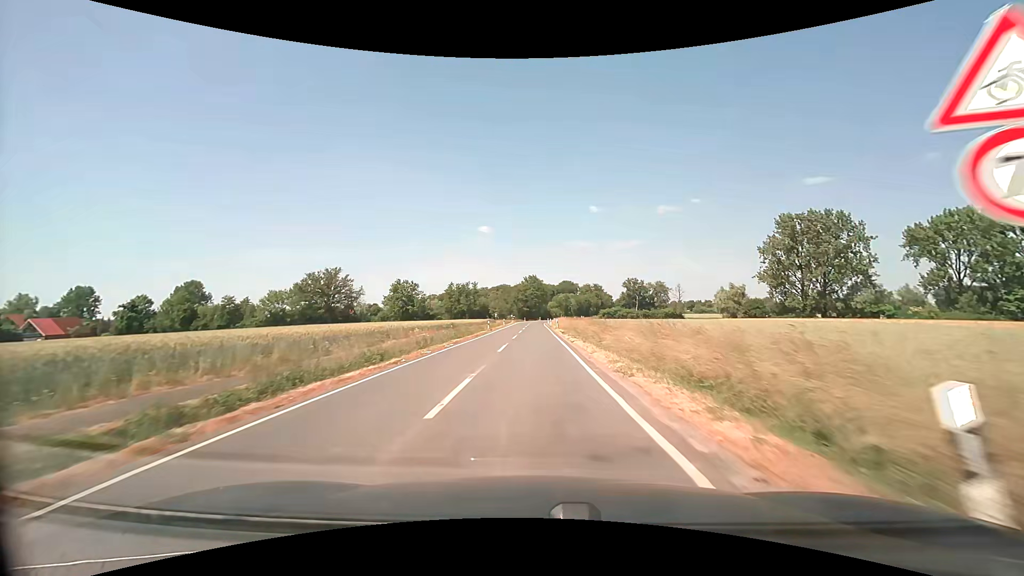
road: secondary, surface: asphalt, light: Day
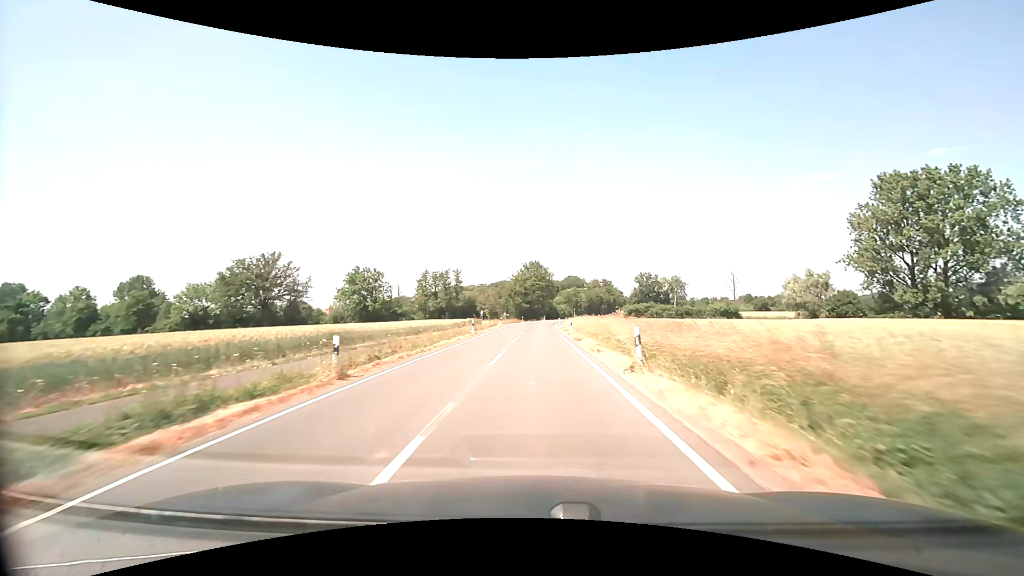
(0.0, +41.2) m; 0°
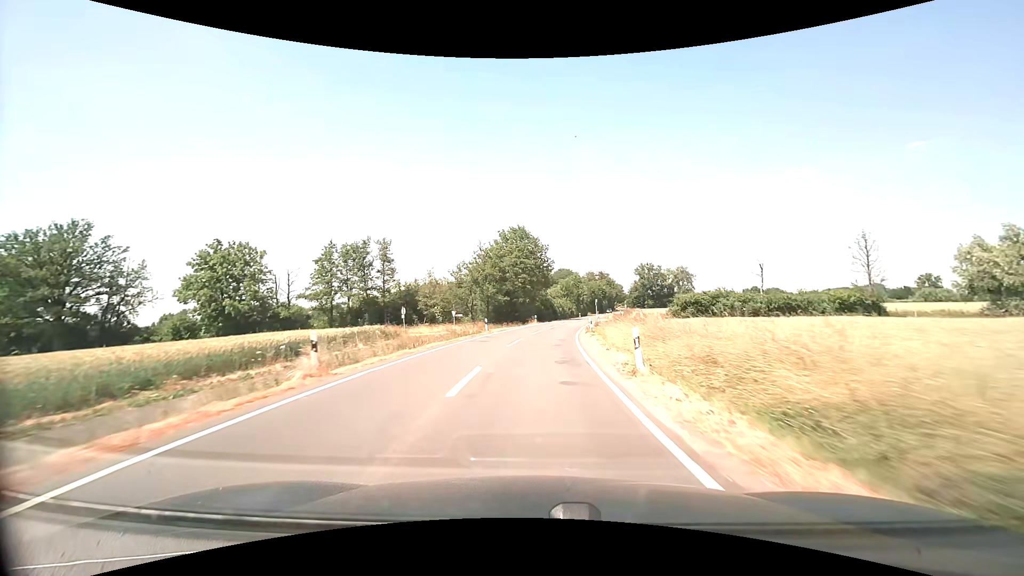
(+0.5, +50.9) m; +2°
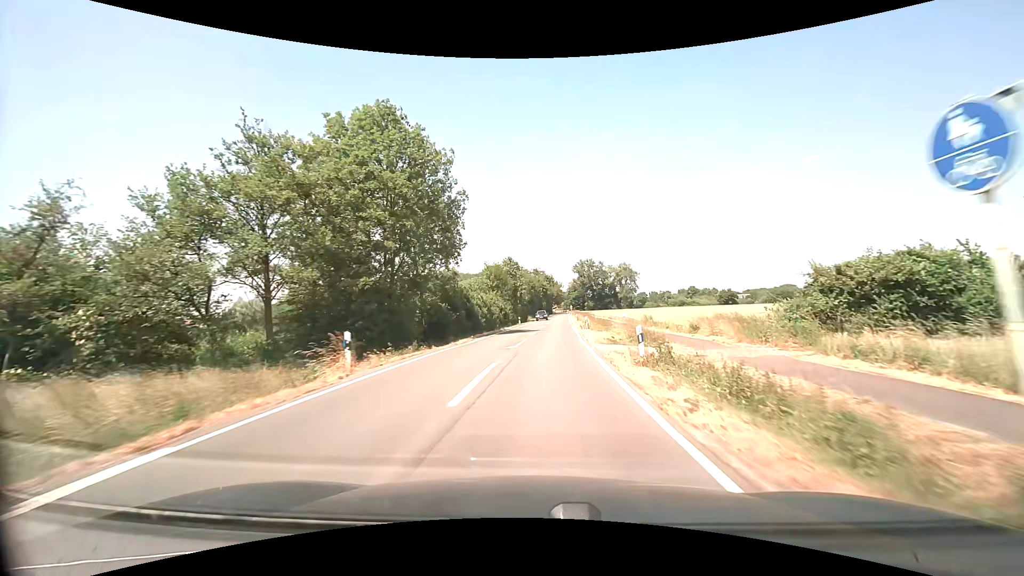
(+2.7, +48.4) m; +8°
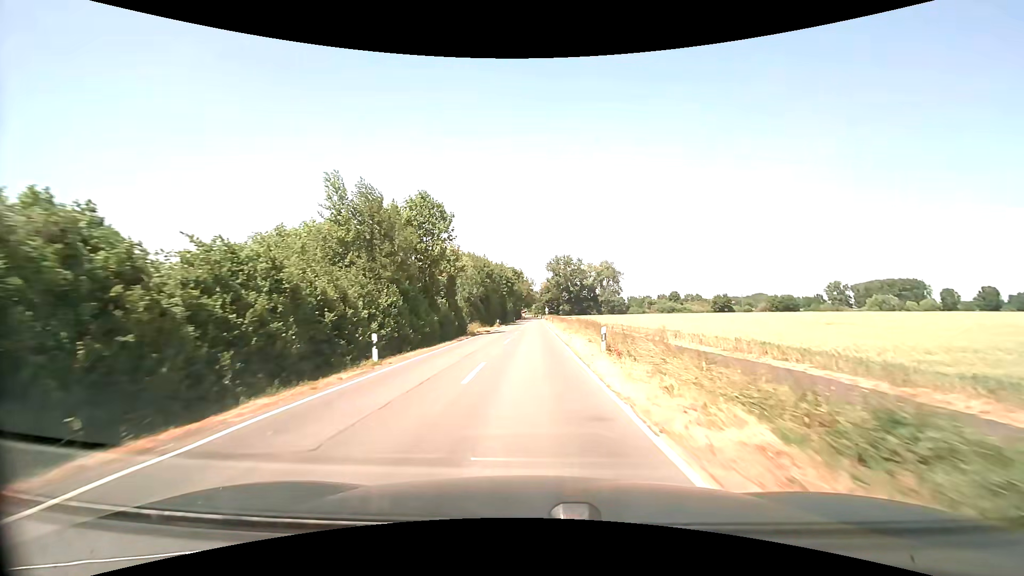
(+1.9, +47.4) m; +3°
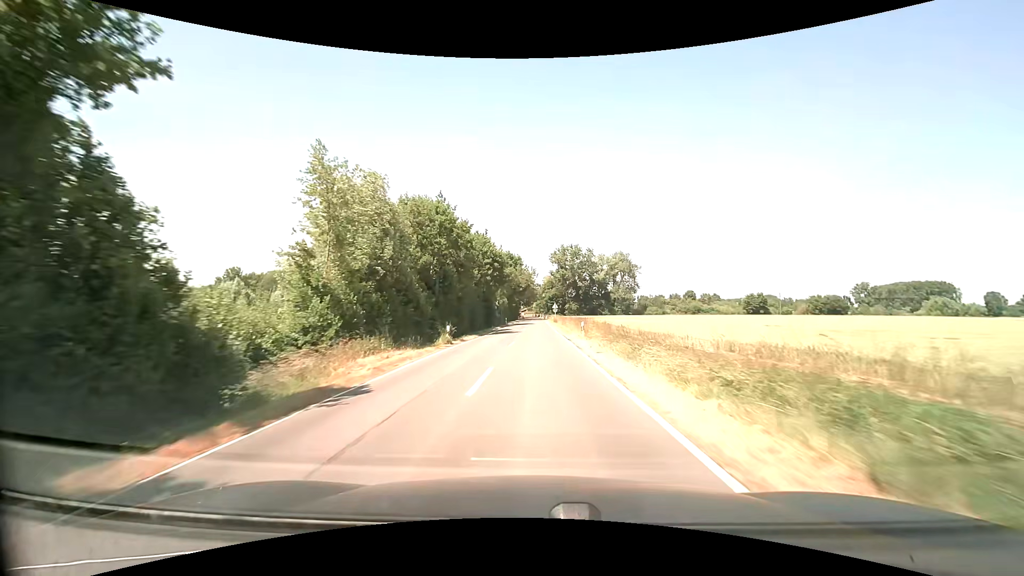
(-0.3, +39.4) m; 0°
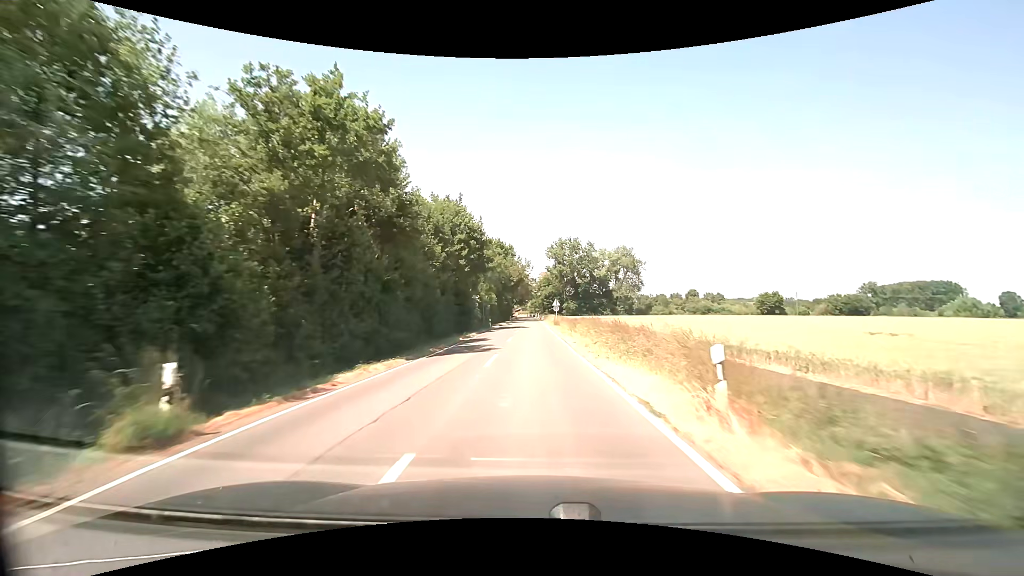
(+0.1, +19.7) m; +1°
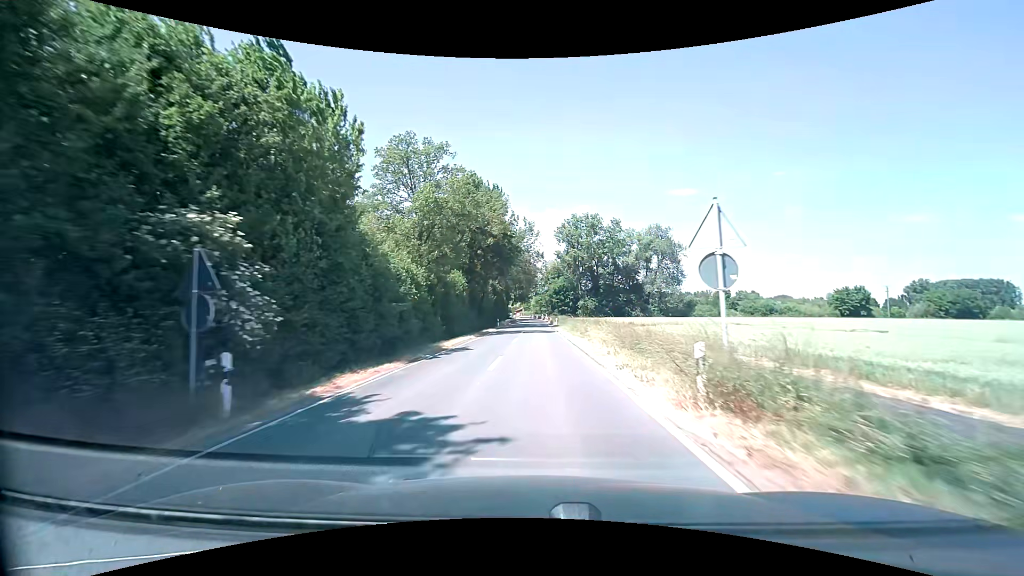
(-0.3, +49.0) m; -1°
(0, +10) (0, +20) (0, +30) (0, +40) (0, +50) (0, +60) (+1, +70) (+1, +80) (+1, +90) (+1, +100) m
